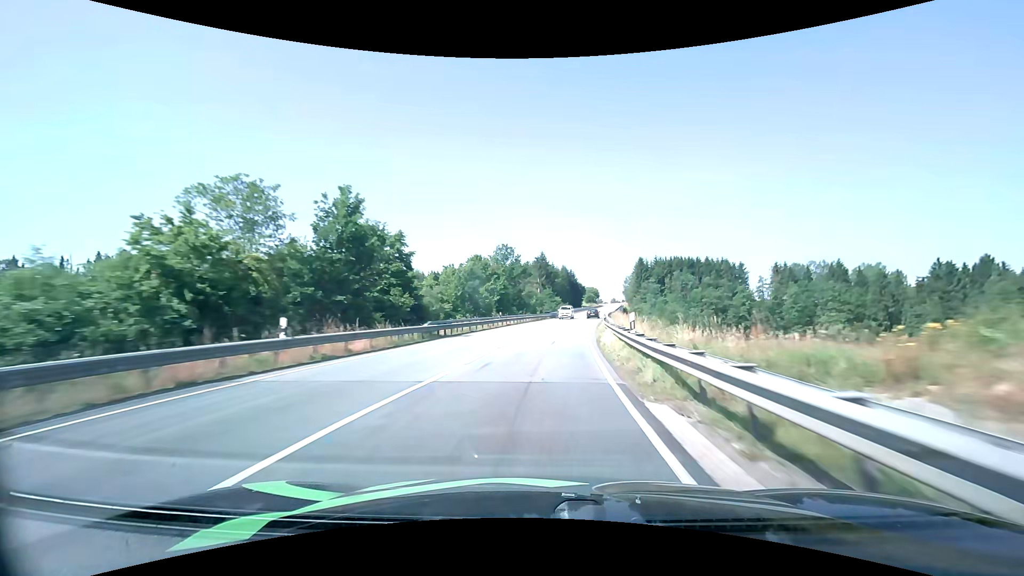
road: primary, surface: asphalt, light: Day
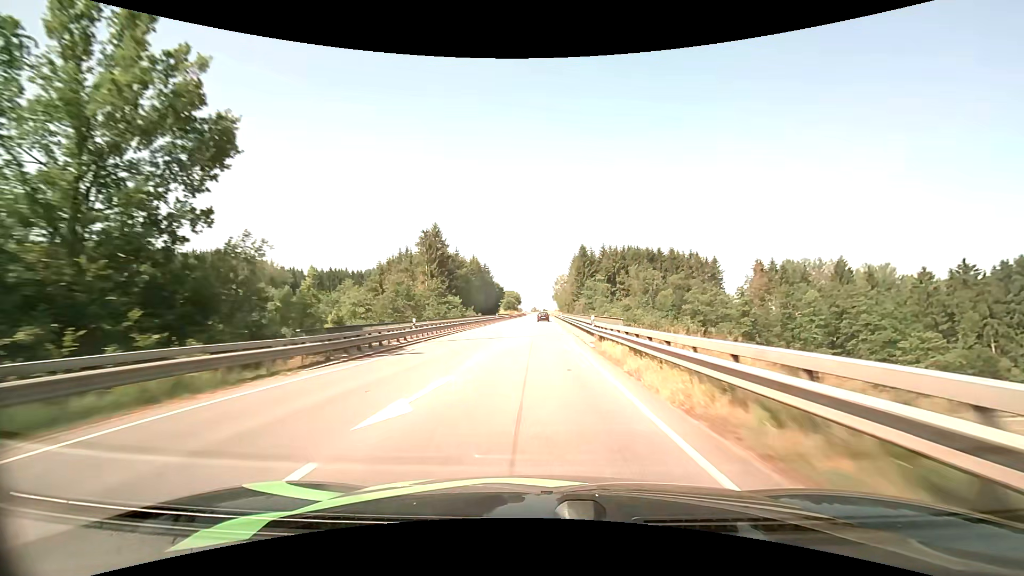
(+6.6, +66.8) m; +9°
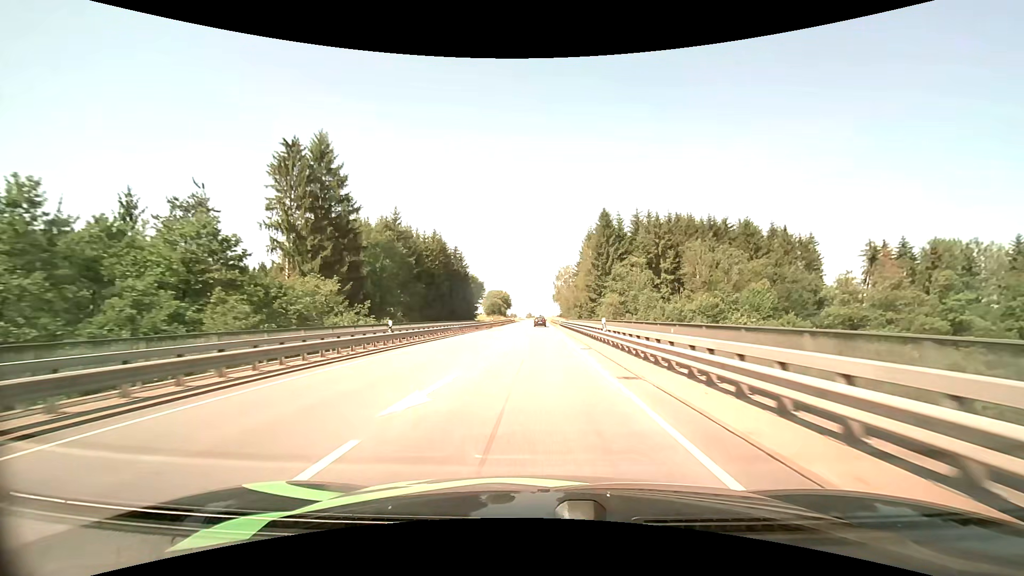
(+0.6, +54.5) m; +1°
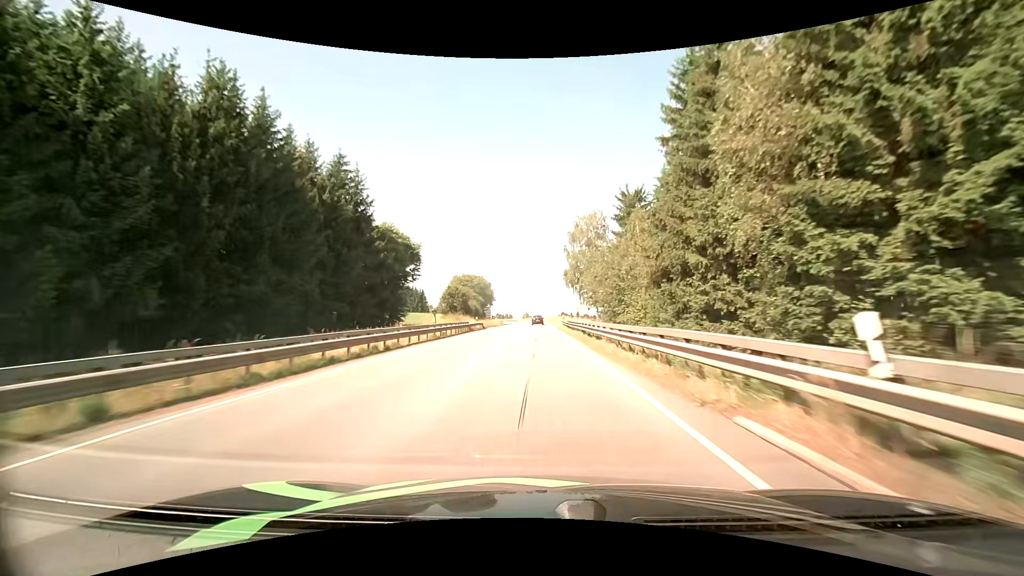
(+0.1, +68.9) m; +1°
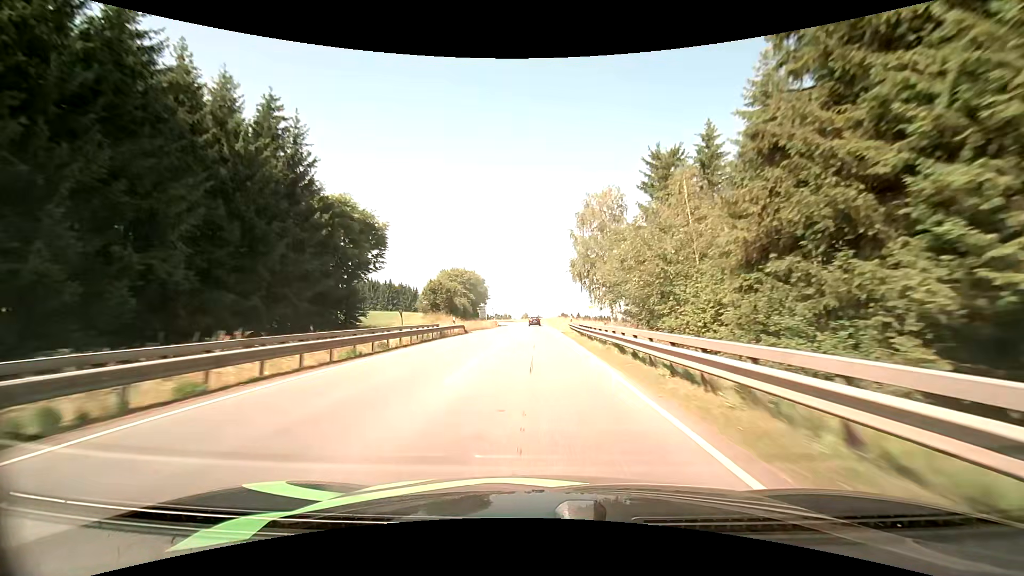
(-0.1, +13.8) m; 0°
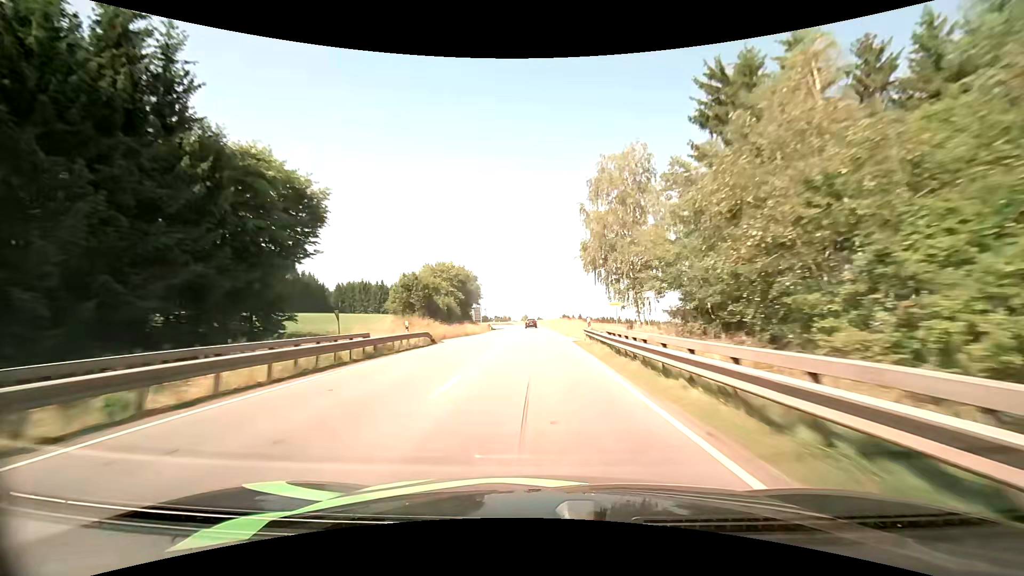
(0.0, +13.8) m; 0°
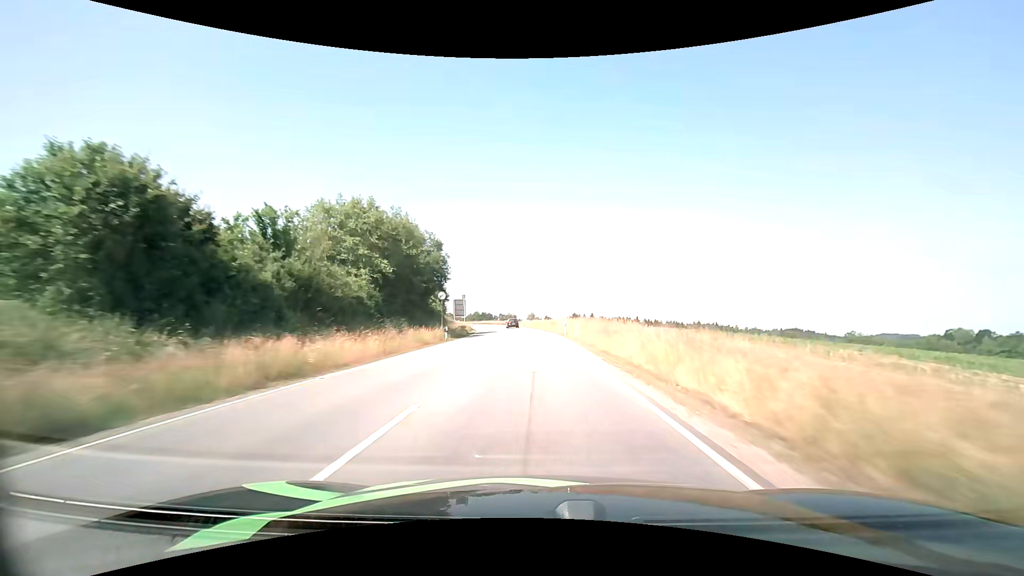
(-0.1, +41.2) m; -1°
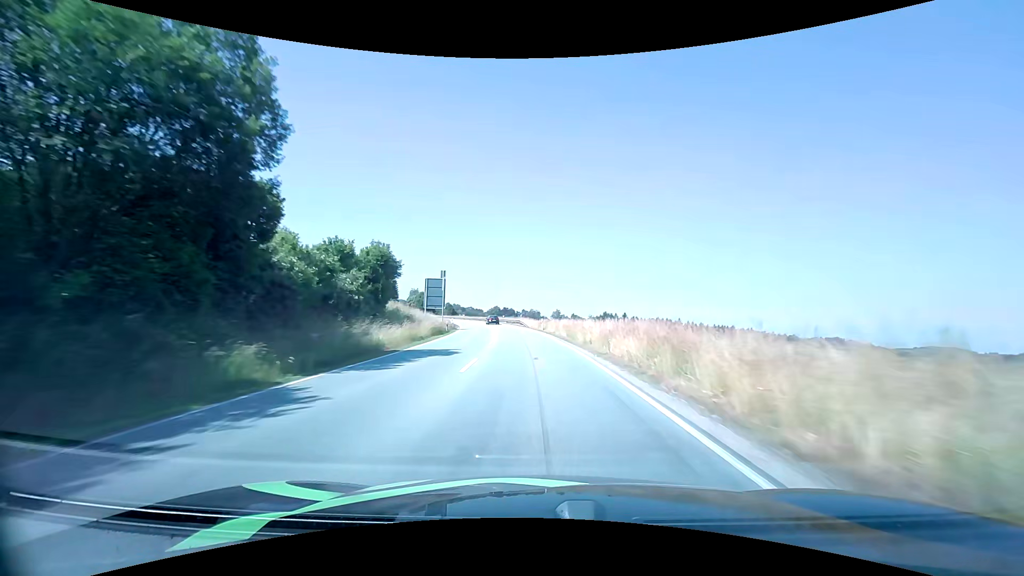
(-0.7, +40.7) m; -2°
(0, +10) (0, +20) (-1, +30) (-2, +40) (-3, +50) (-4, +60) (-6, +70) (-8, +80) (-10, +89) (-12, +99) m
